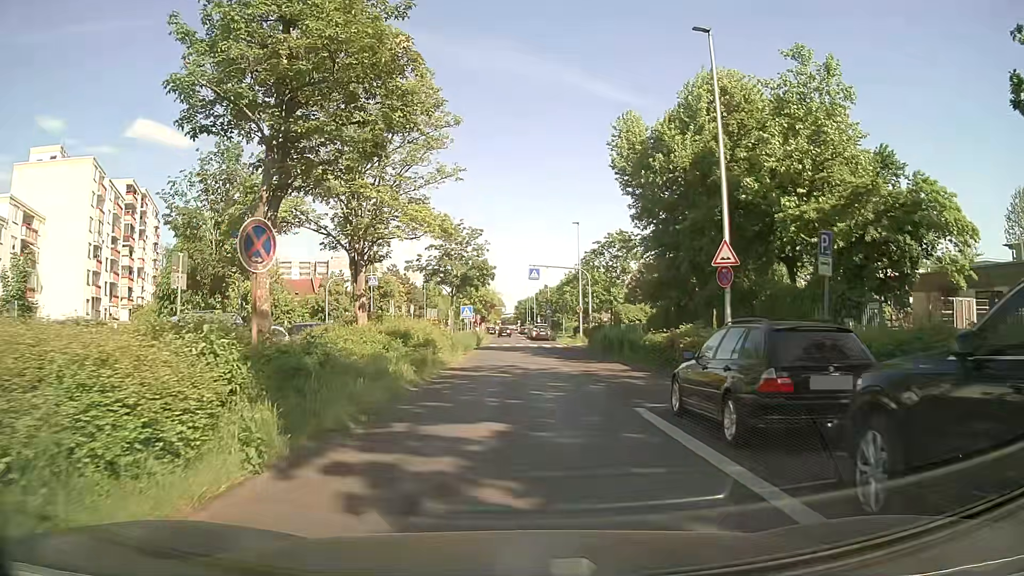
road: unclassified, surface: asphalt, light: Day
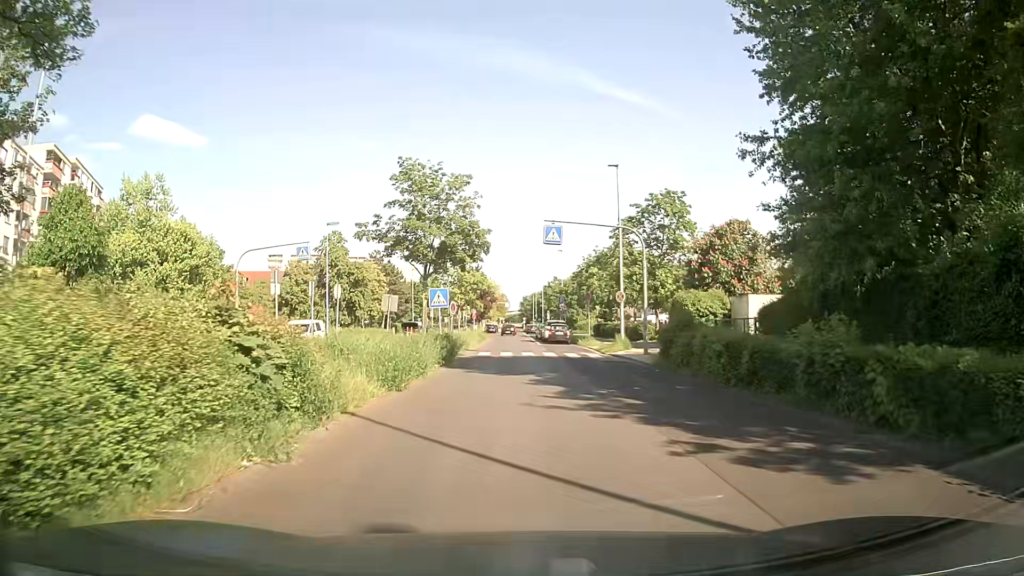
(-0.2, +20.4) m; -1°
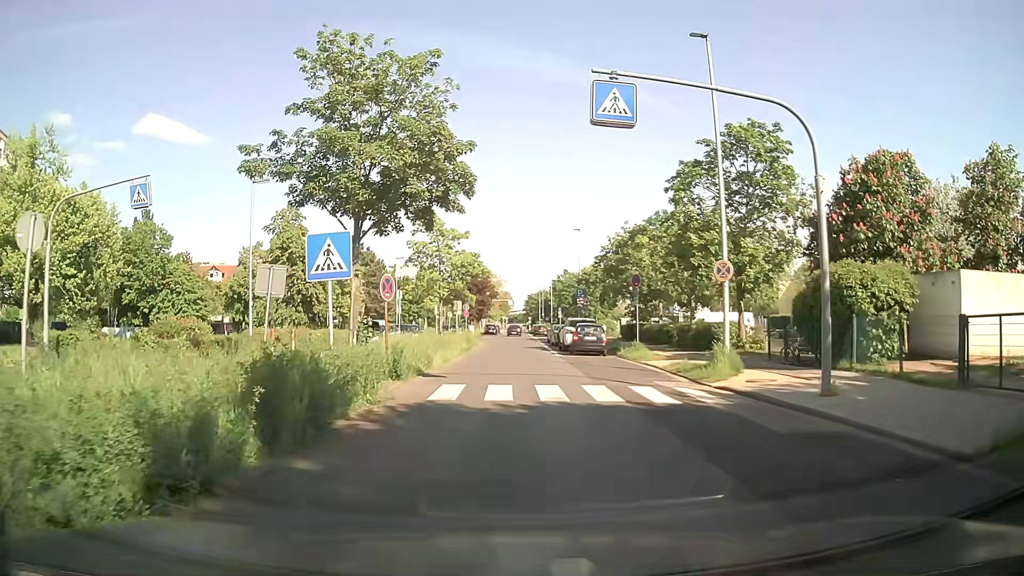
(0.0, +17.9) m; -1°
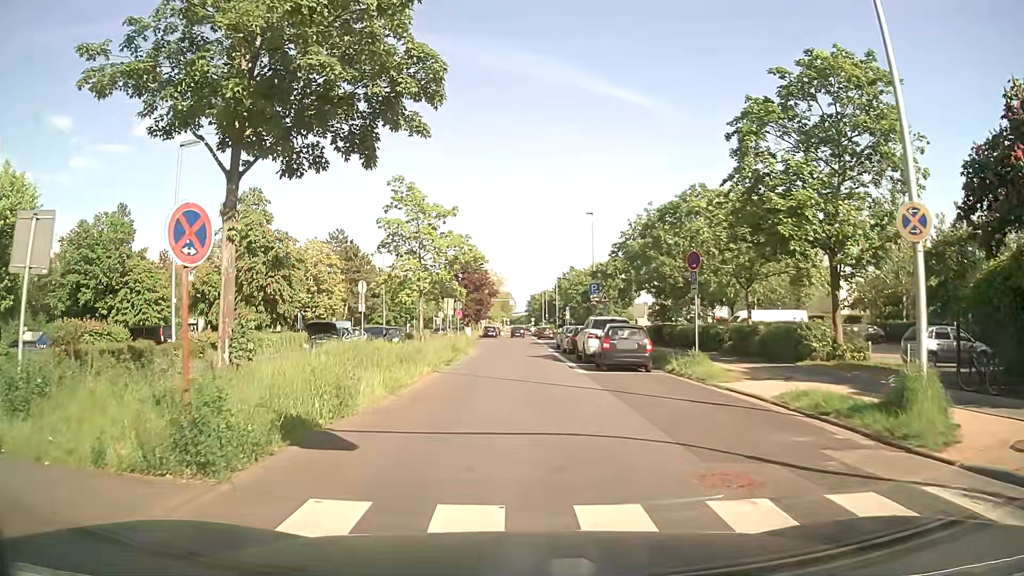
(+0.1, +10.0) m; +1°
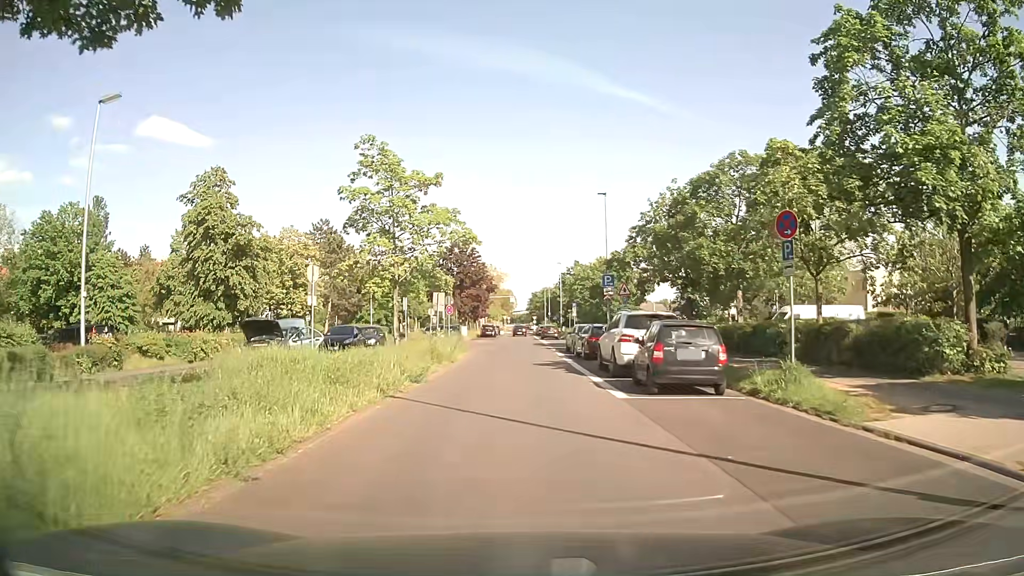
(0.0, +7.6) m; 0°
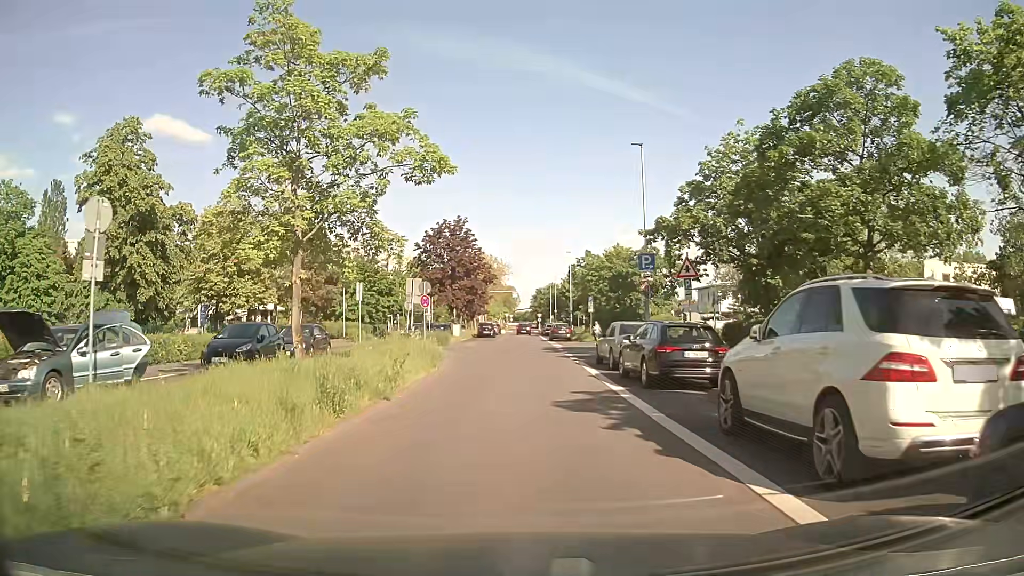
(-0.1, +12.7) m; 0°
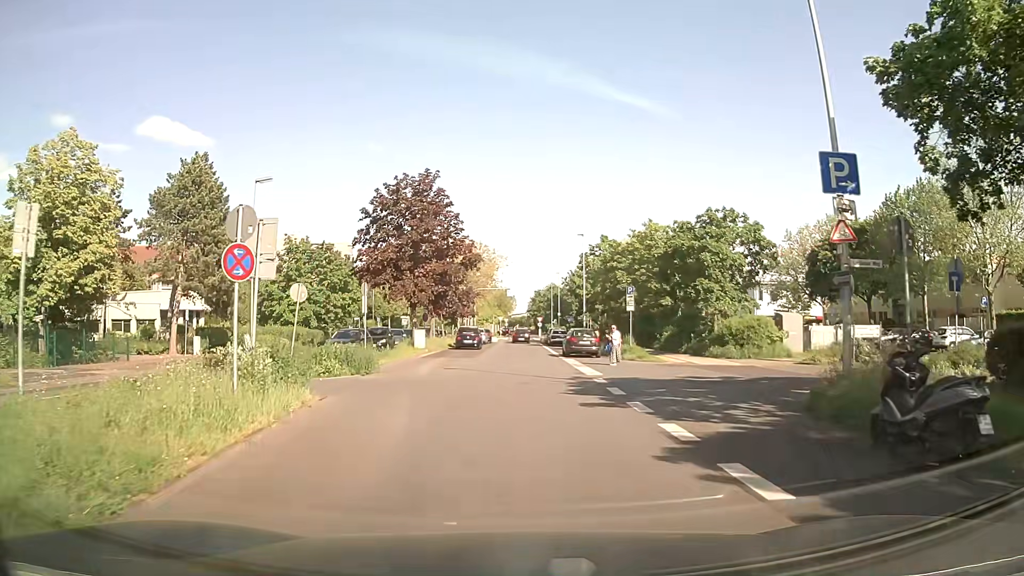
(-0.1, +20.7) m; 0°
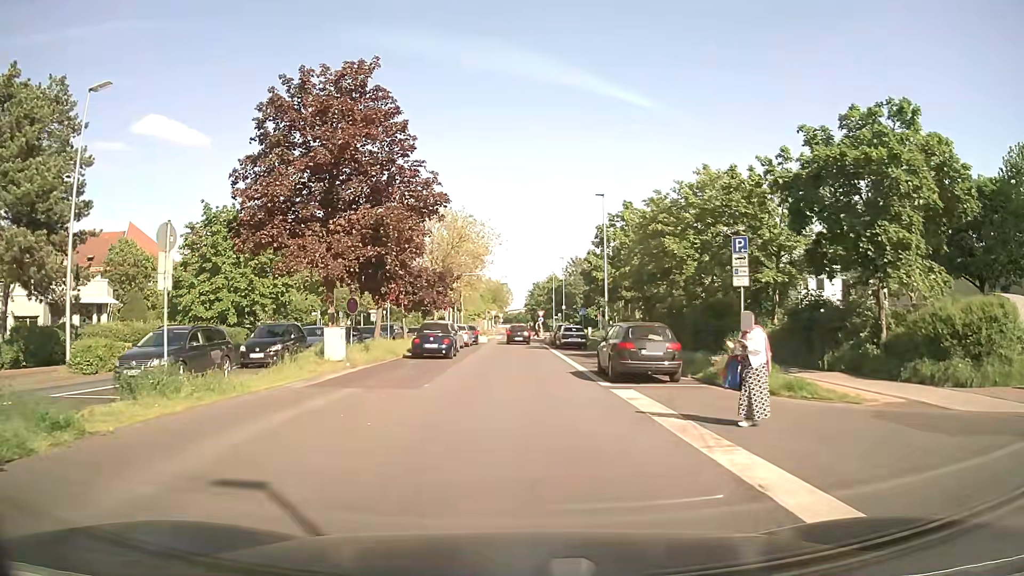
(+0.1, +18.0) m; +1°
(0, +10) (0, +20) (0, +30) (0, +40) (0, +50) (0, +60) (0, +70) (0, +80) (0, +90) (+1, +100) m
